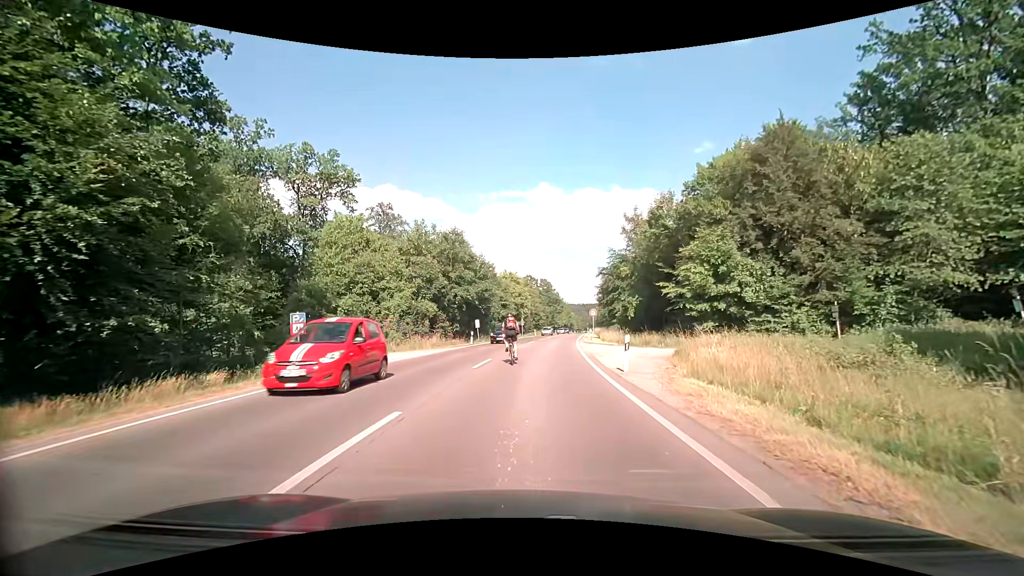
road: secondary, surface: asphalt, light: Day
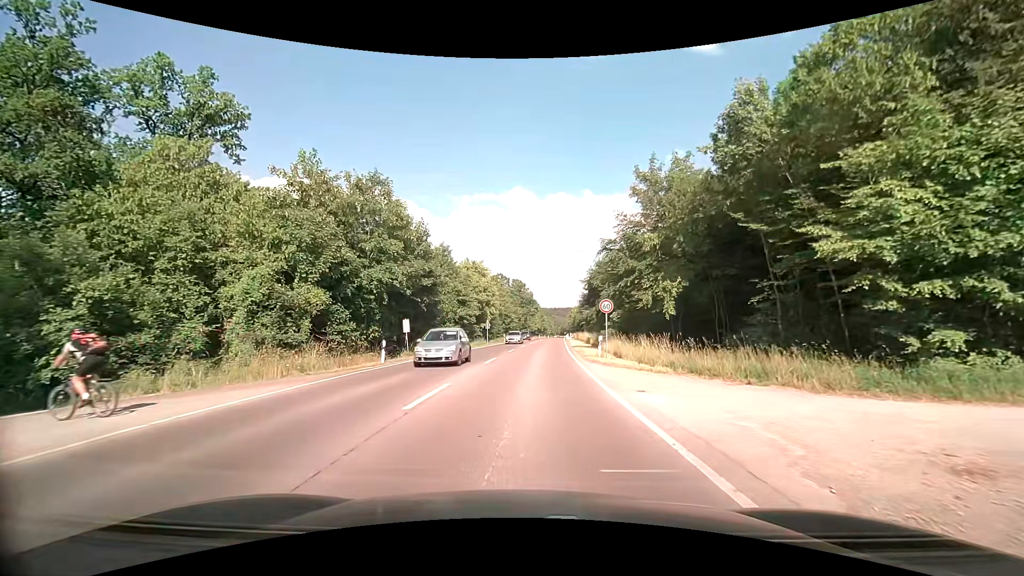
(+0.7, +19.6) m; +4°
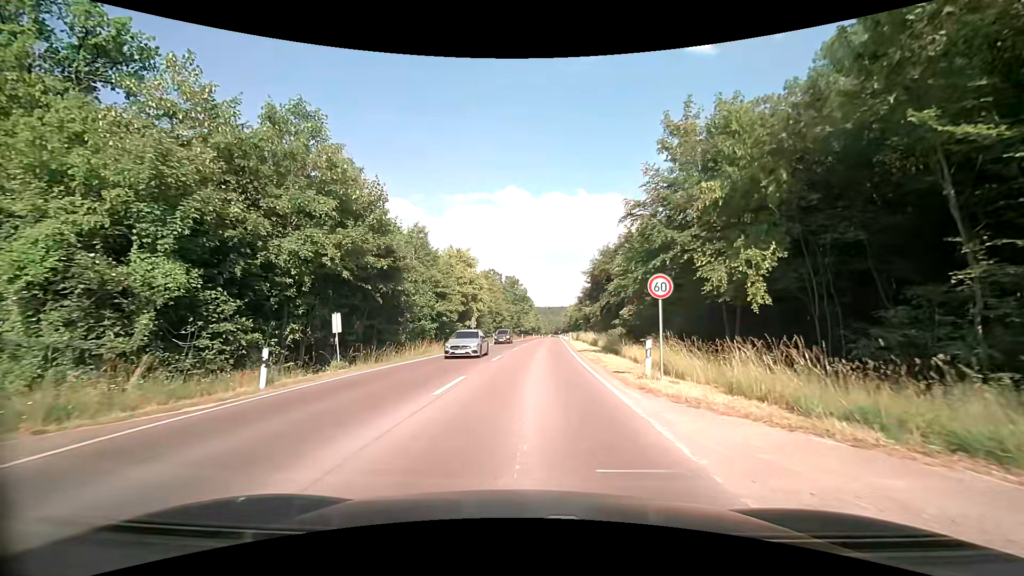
(+0.1, +10.2) m; 0°
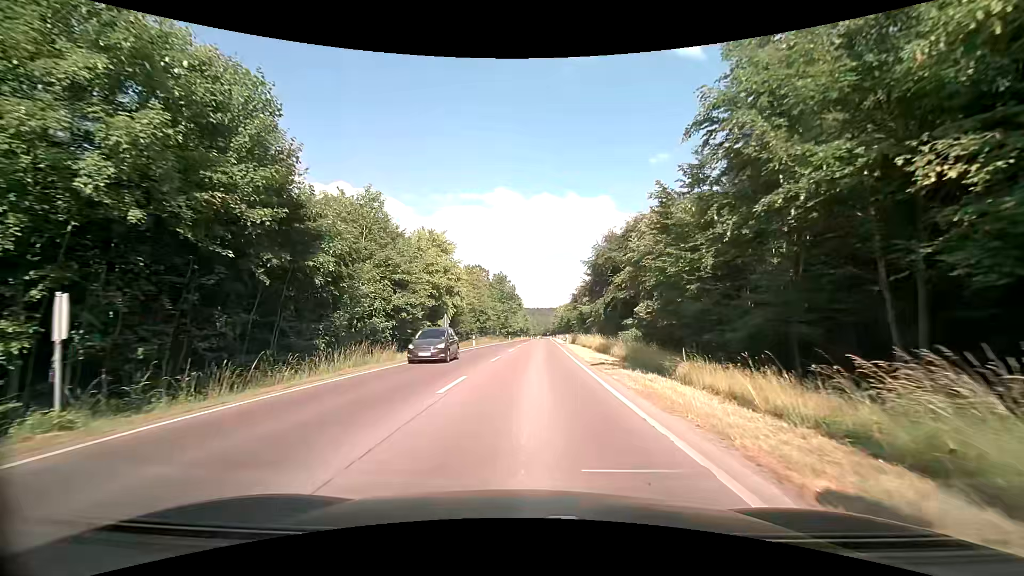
(+0.1, +11.6) m; +1°
(0, +10) (0, +20) (+1, +30) (+1, +40) (+2, +50) (+2, +60) (+2, +70) (+3, +80) (+3, +90) (+4, +100) m
